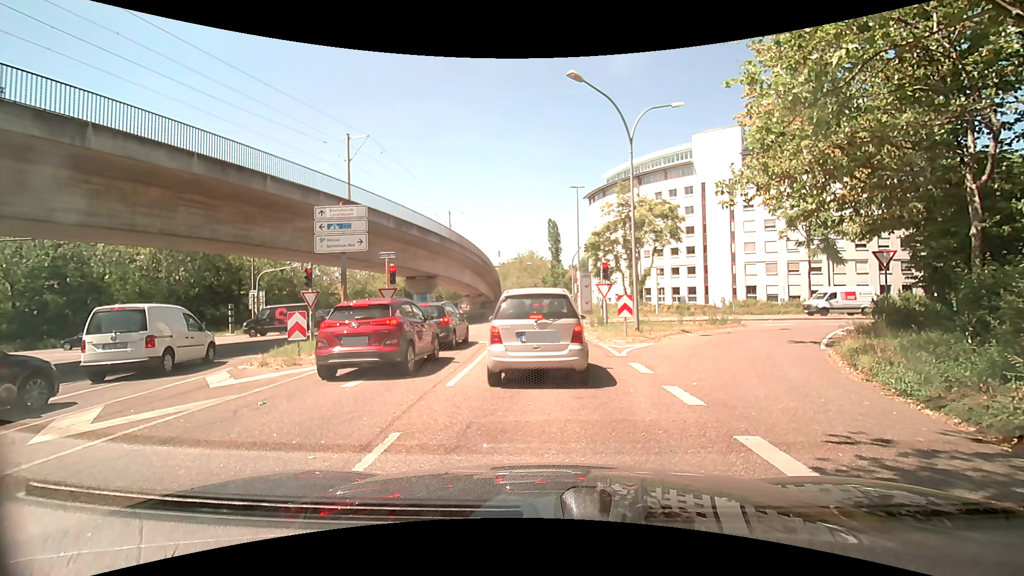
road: tertiary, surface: asphalt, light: Day
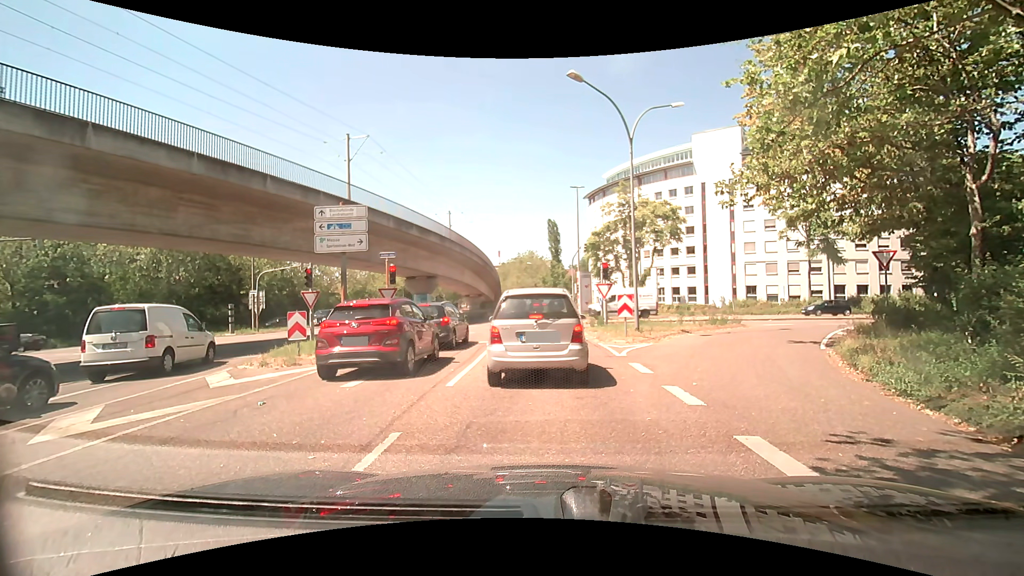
(0.0, 0.0) m; 0°
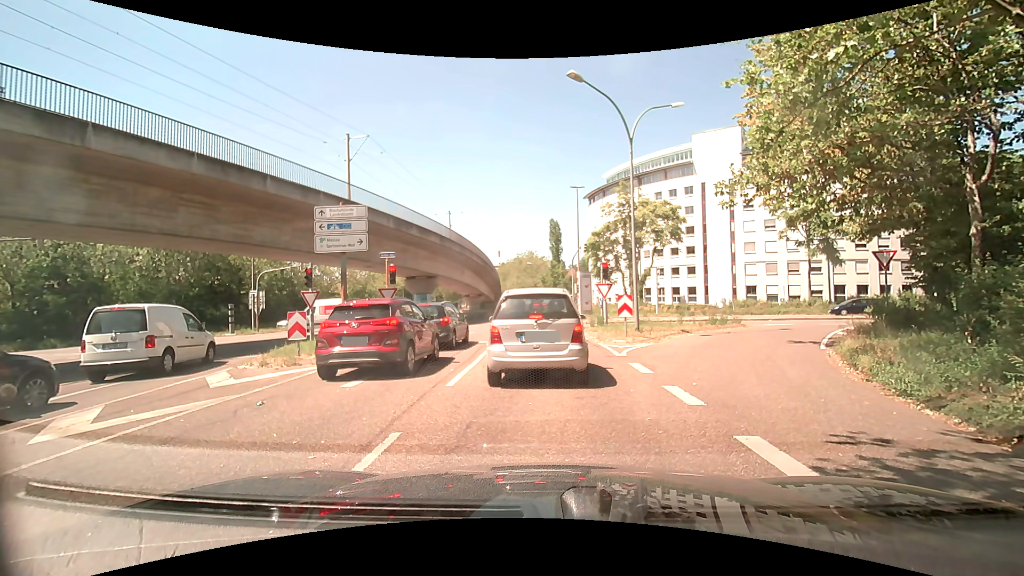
(0.0, 0.0) m; 0°
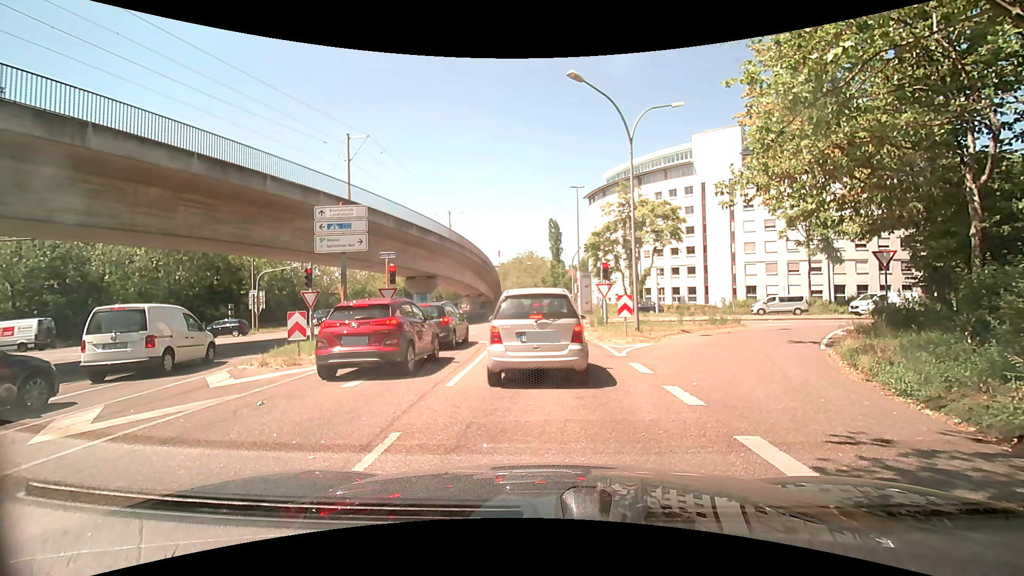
(0.0, 0.0) m; 0°
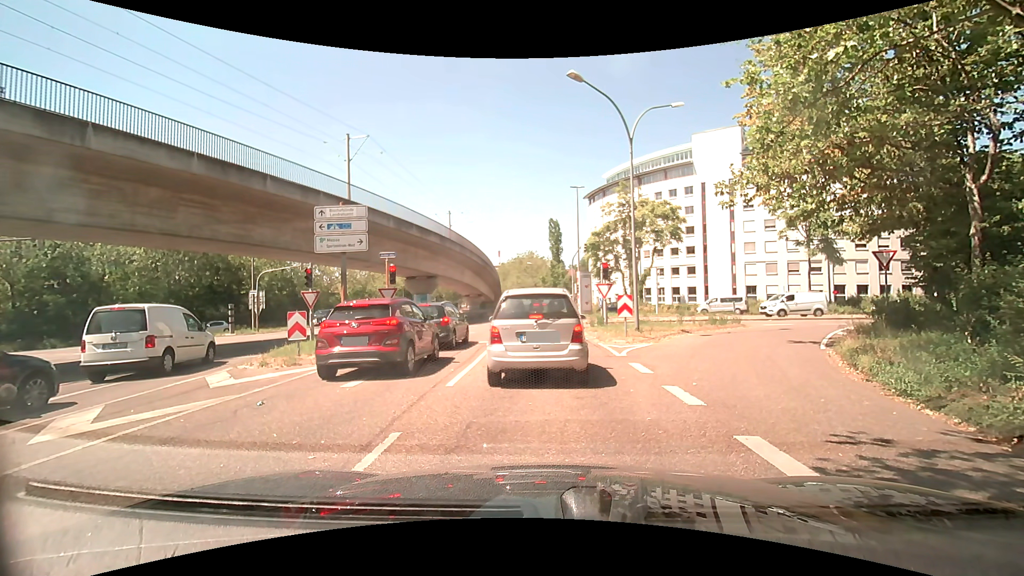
(0.0, 0.0) m; 0°
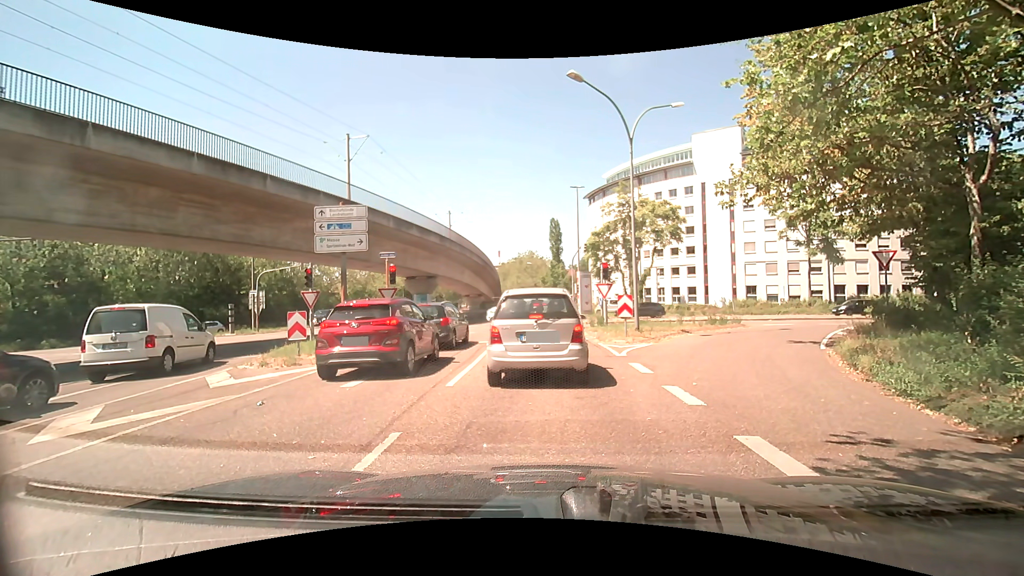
(0.0, 0.0) m; 0°
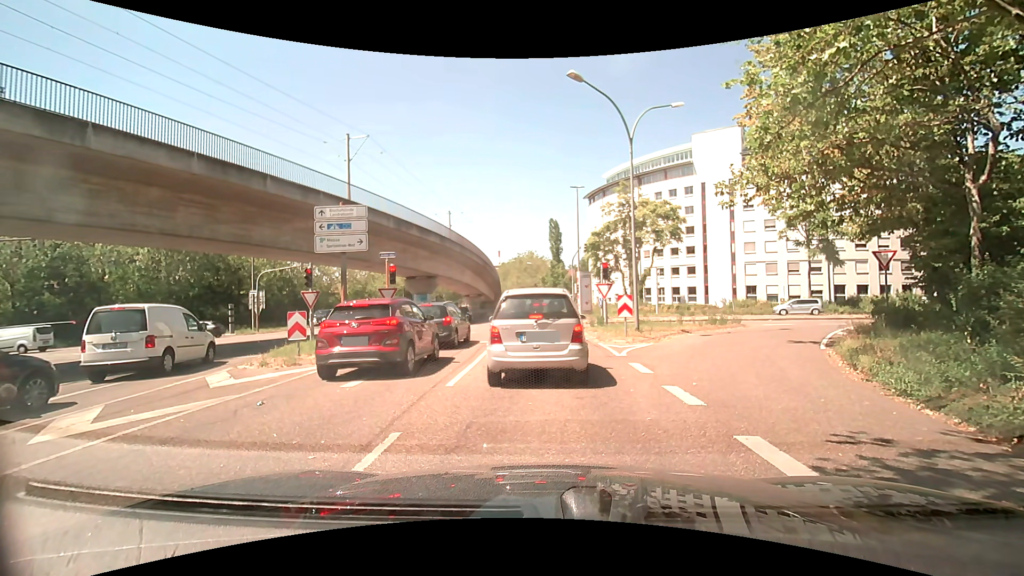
(0.0, 0.0) m; 0°
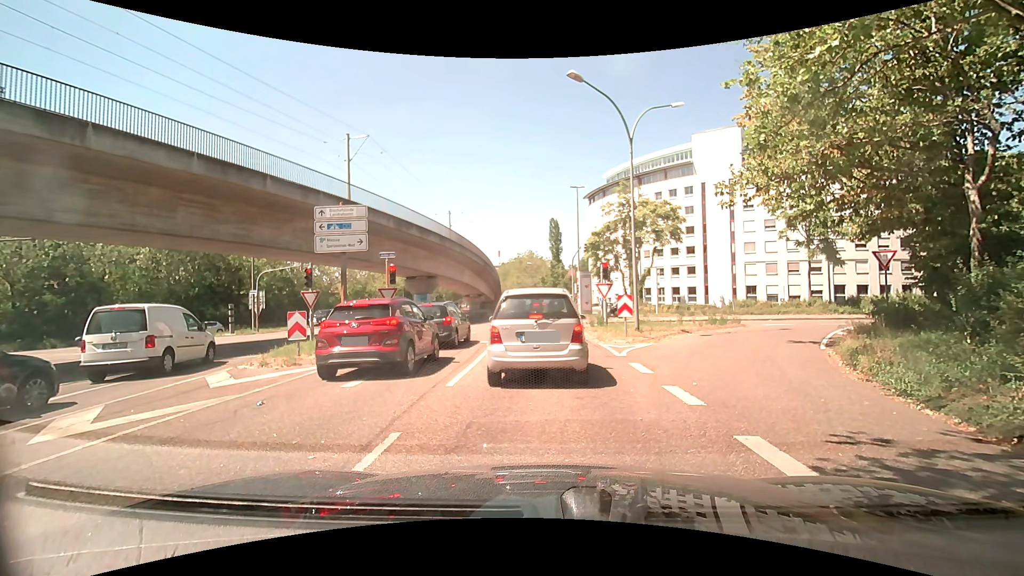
(0.0, 0.0) m; 0°
